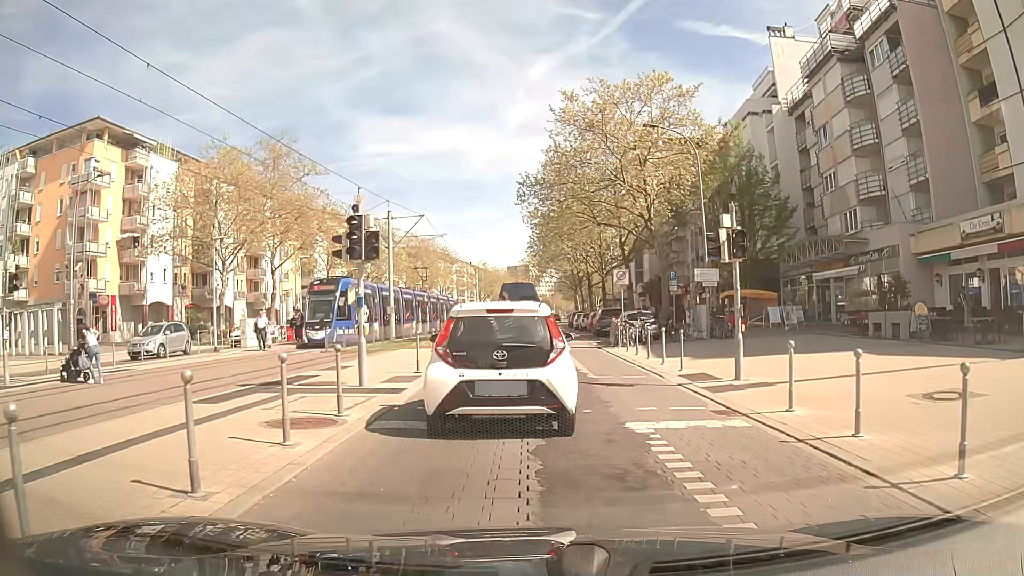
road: tertiary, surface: paving_stones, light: Day
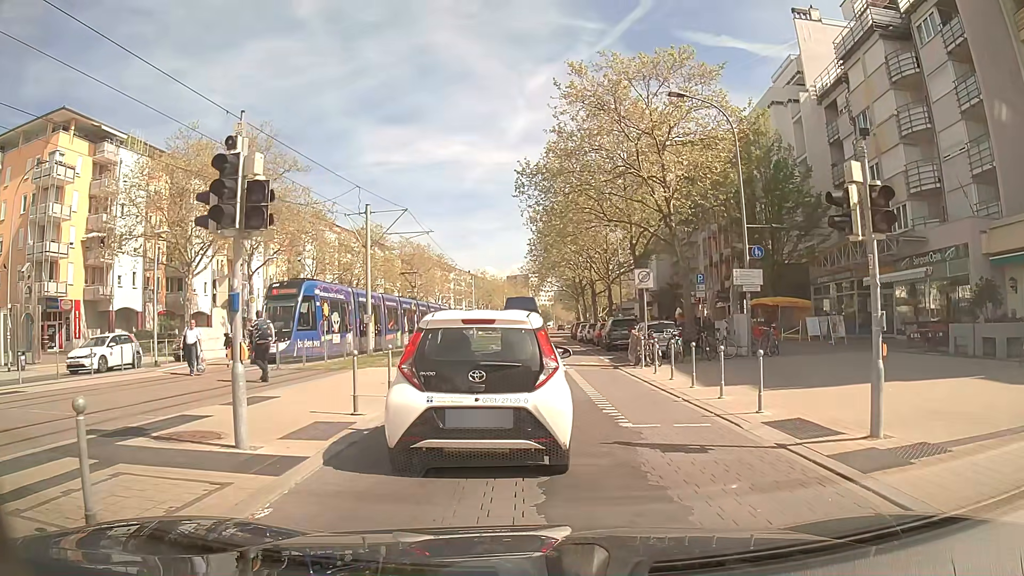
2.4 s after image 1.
(0.0, +5.4) m; 0°
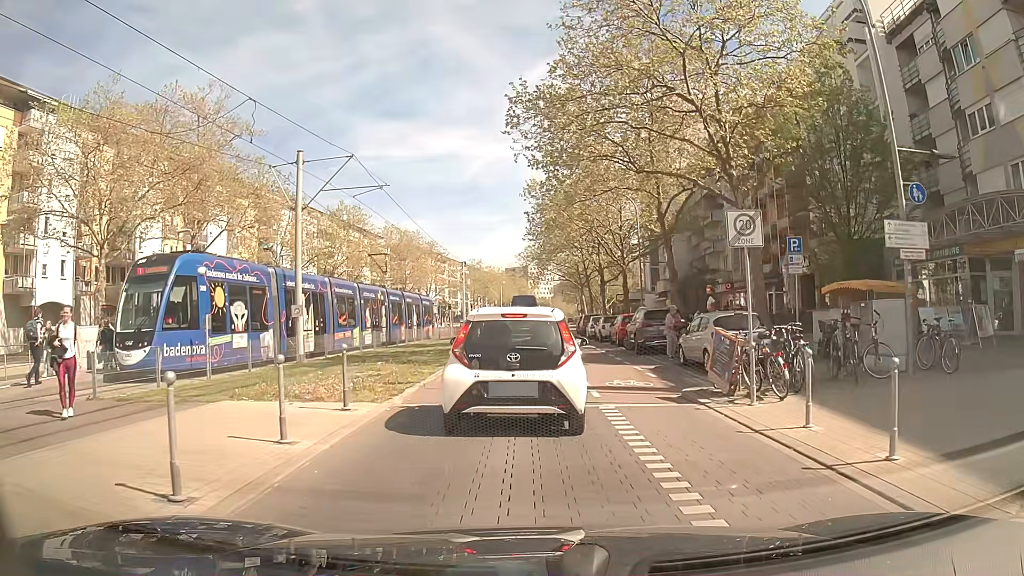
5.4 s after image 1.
(+0.1, +10.4) m; 0°
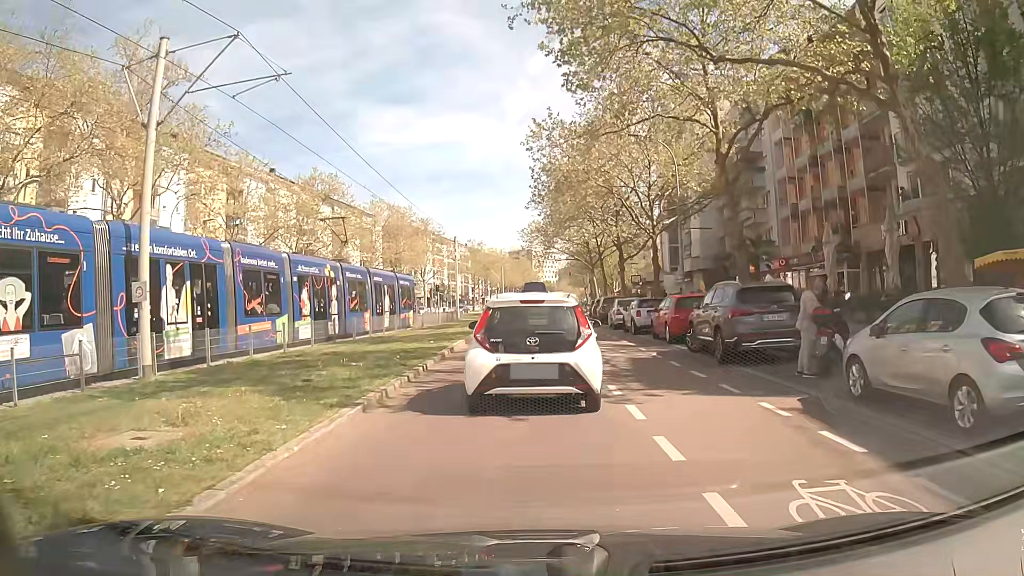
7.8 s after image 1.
(0.0, +10.4) m; -1°
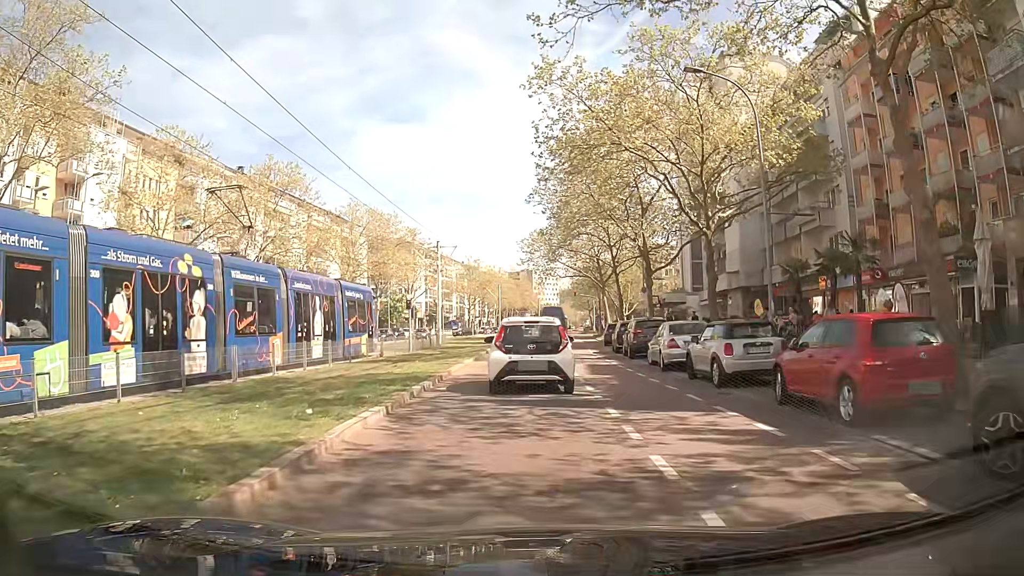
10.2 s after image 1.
(0.0, +12.1) m; +1°
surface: asphalt
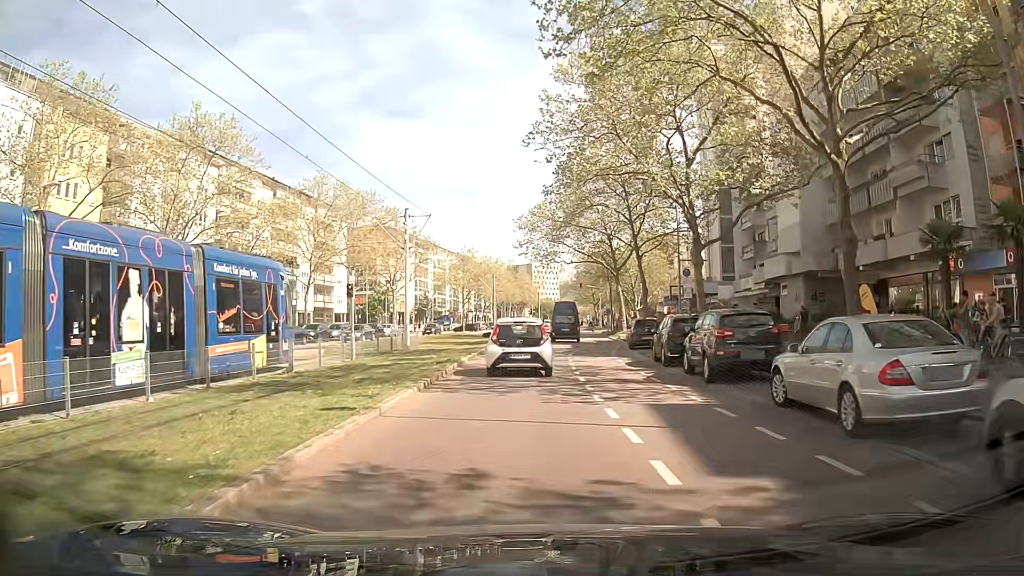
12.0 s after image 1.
(-0.2, +12.4) m; +1°
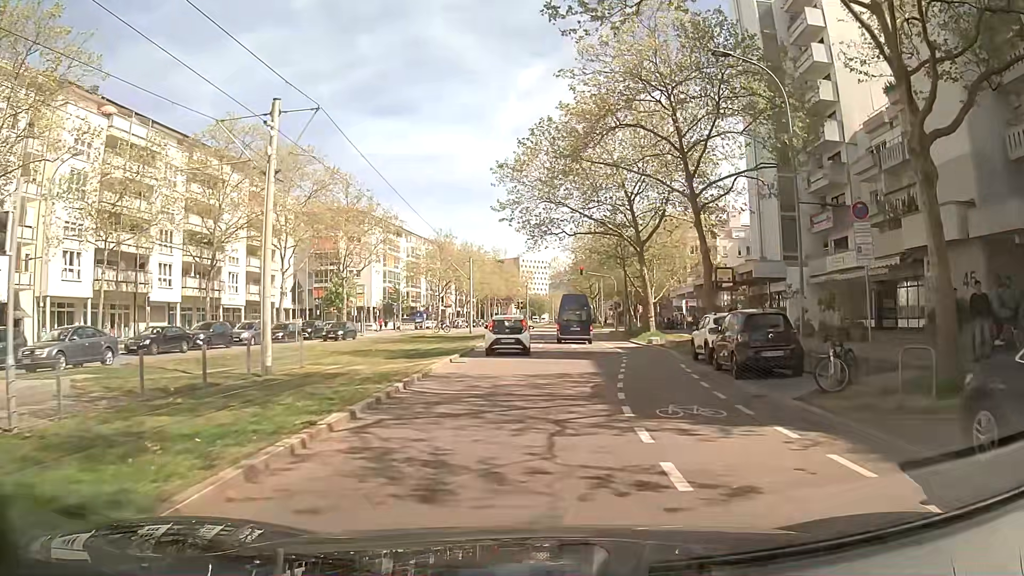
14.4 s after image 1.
(-0.5, +18.3) m; 0°
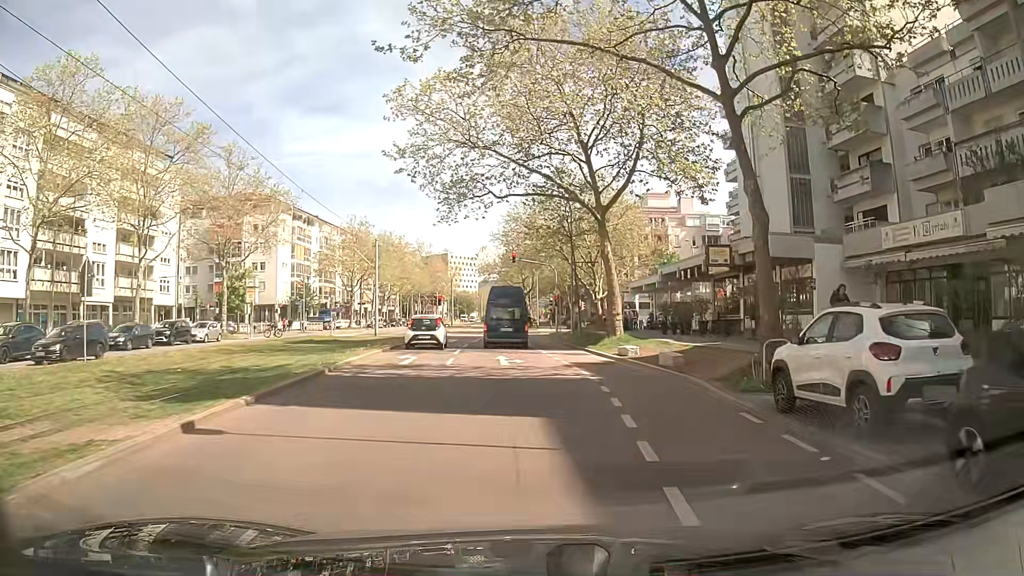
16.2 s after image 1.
(+0.4, +13.0) m; +5°
